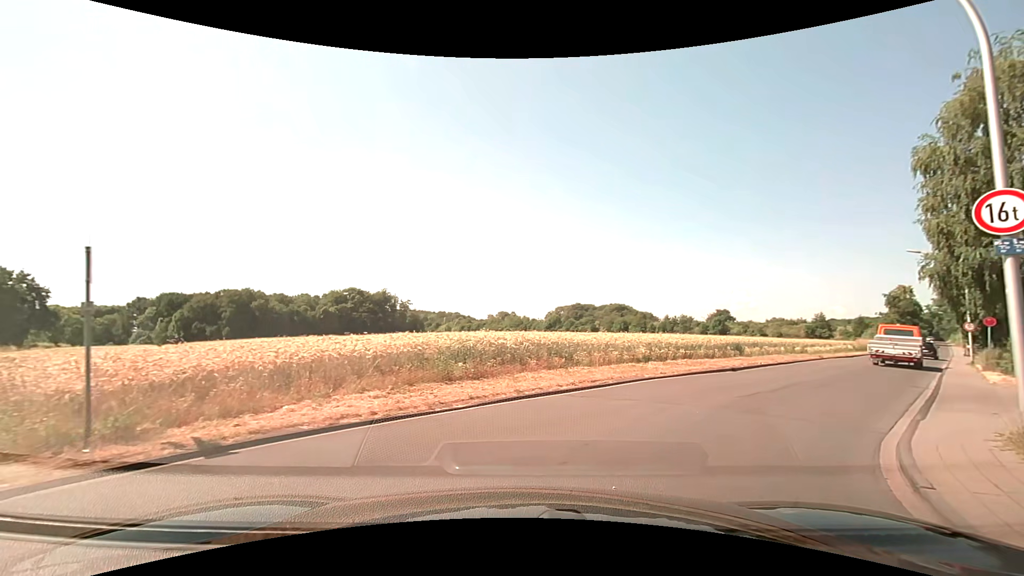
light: Day
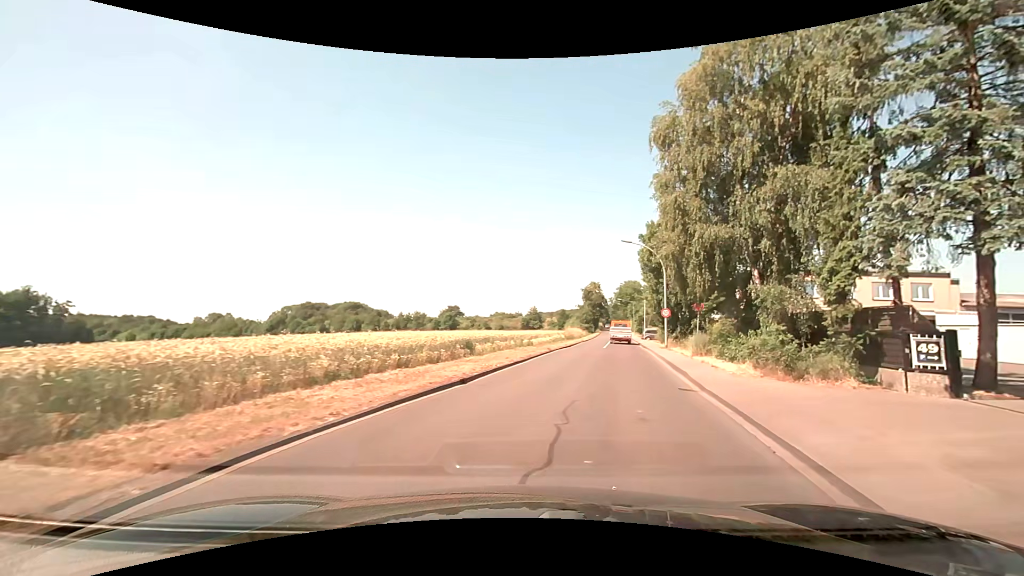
(+2.0, +8.4) m; +28°
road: unclassified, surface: asphalt
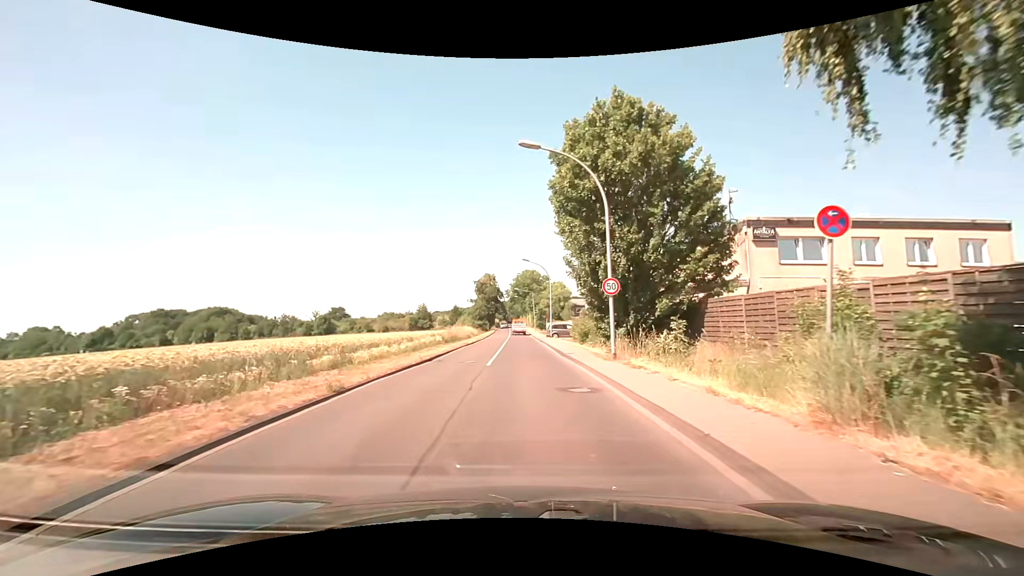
(+3.4, +19.8) m; +12°
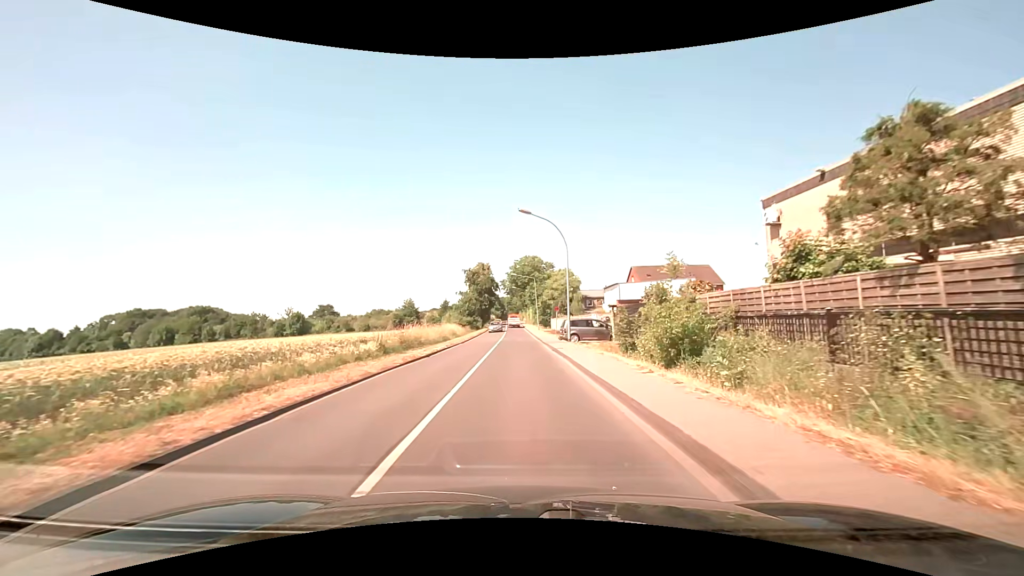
(0.0, +20.6) m; 0°
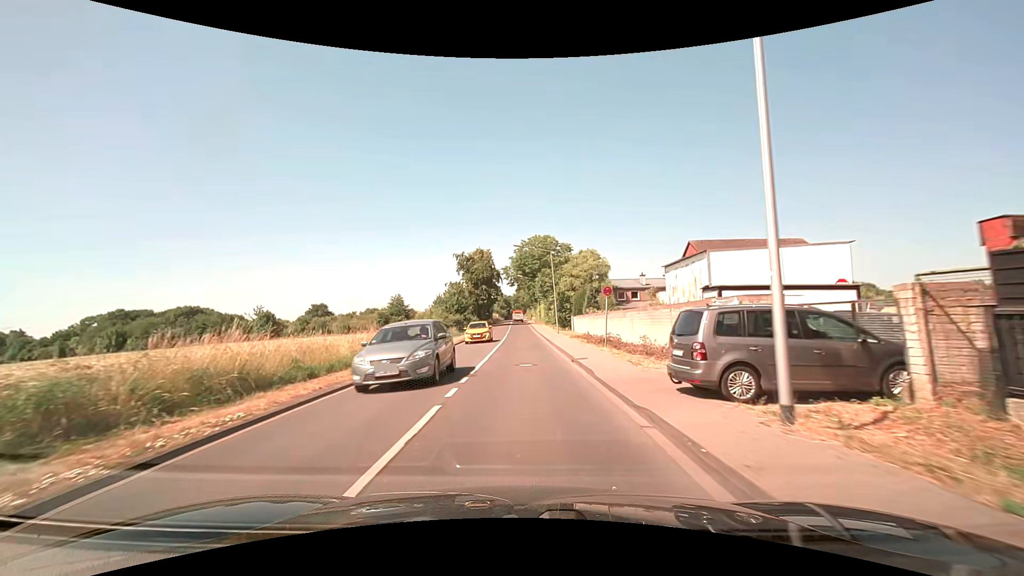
(-0.3, +24.3) m; -1°
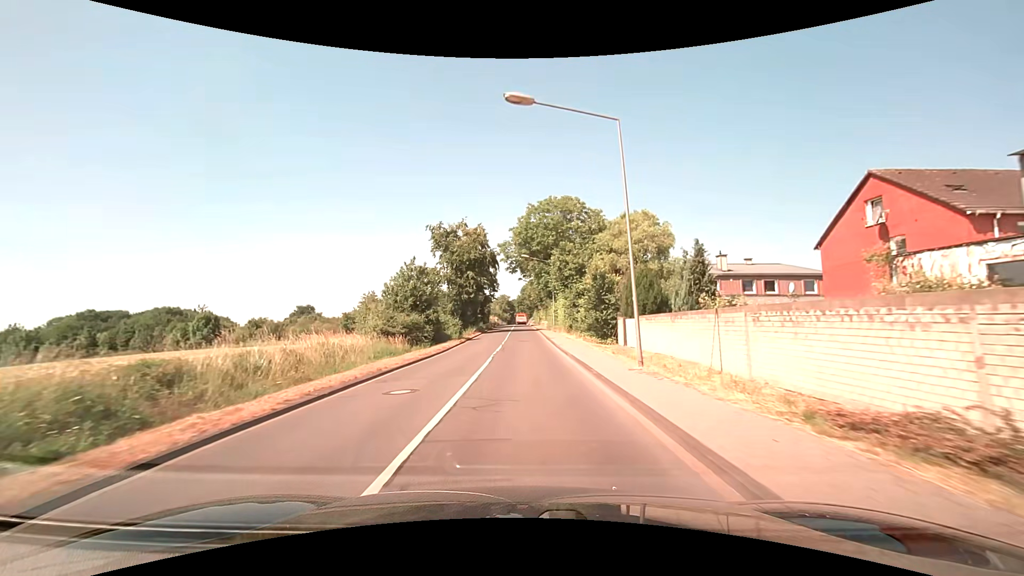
(-0.3, +27.7) m; -1°
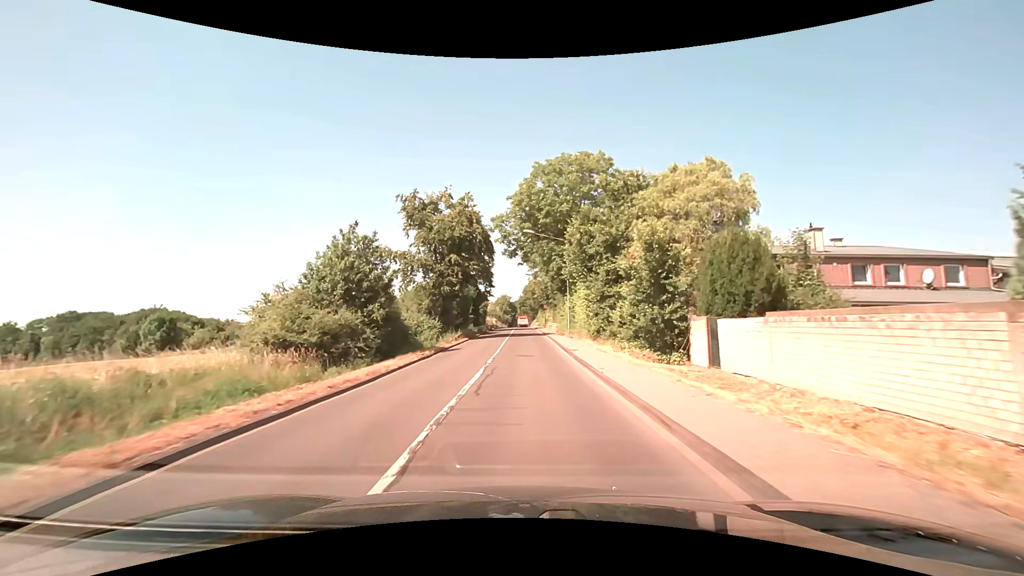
(0.0, +14.2) m; 0°
(0, +10) (0, +20) (0, +30) (0, +40) (0, +50) (0, +60) (0, +70) (-1, +80) (-1, +90) (-1, +100) m
